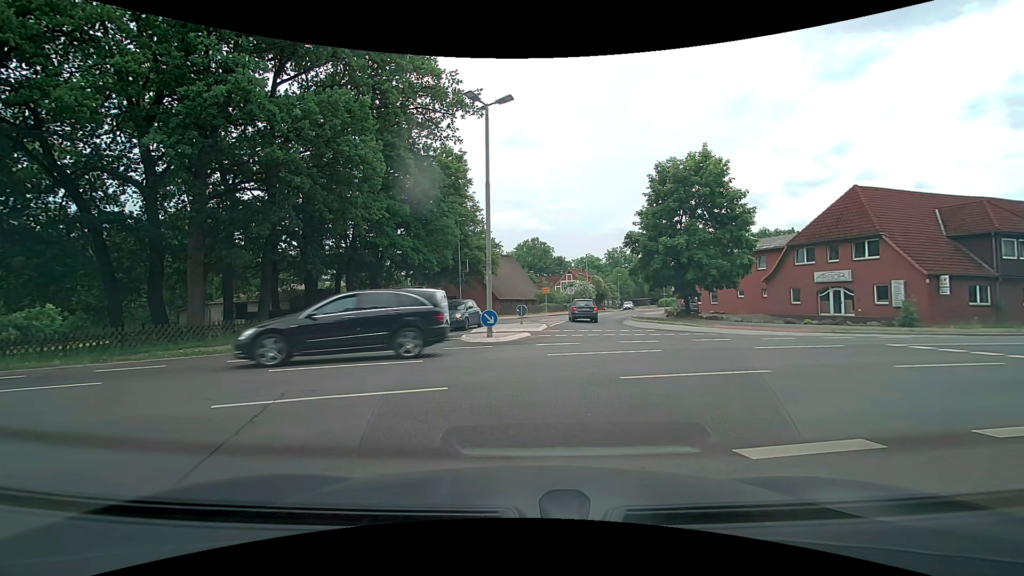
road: residential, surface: asphalt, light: Day
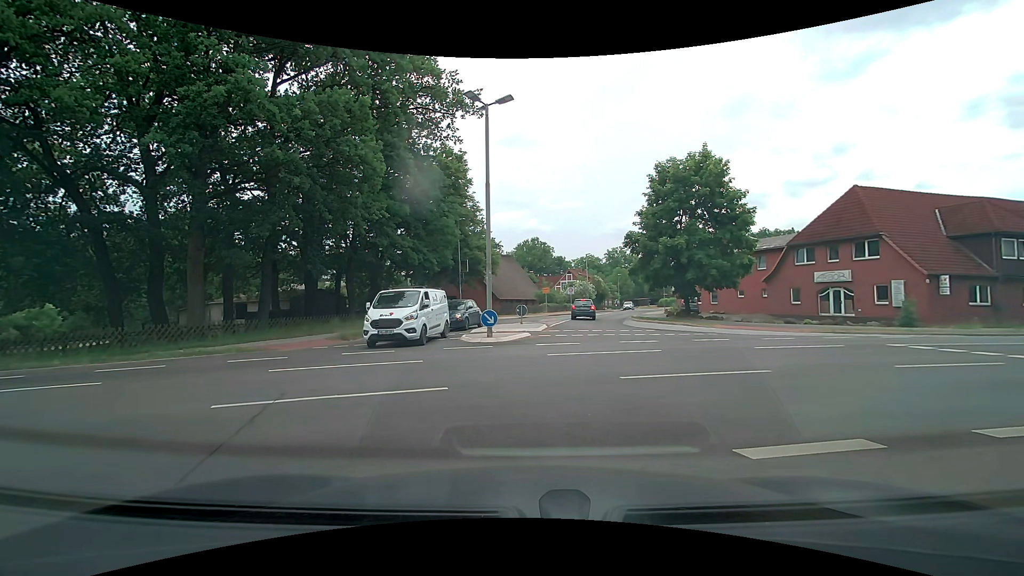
(0.0, 0.0) m; 0°
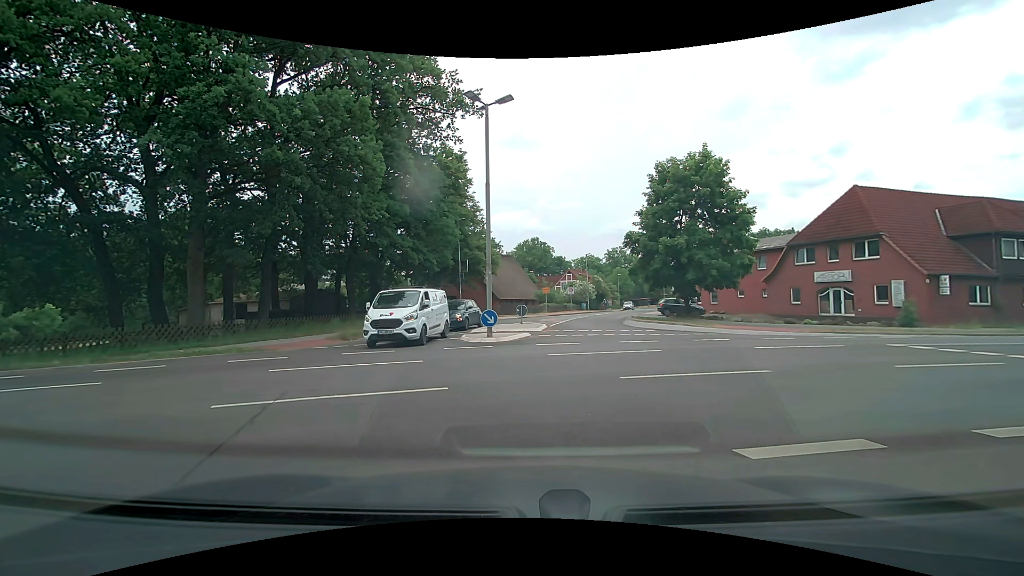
(0.0, 0.0) m; 0°
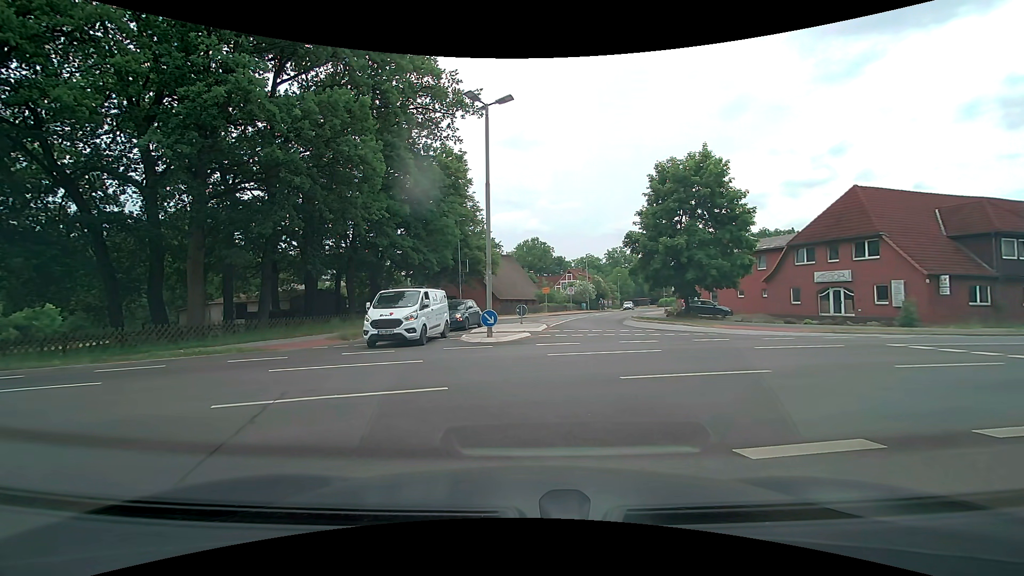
(0.0, 0.0) m; 0°
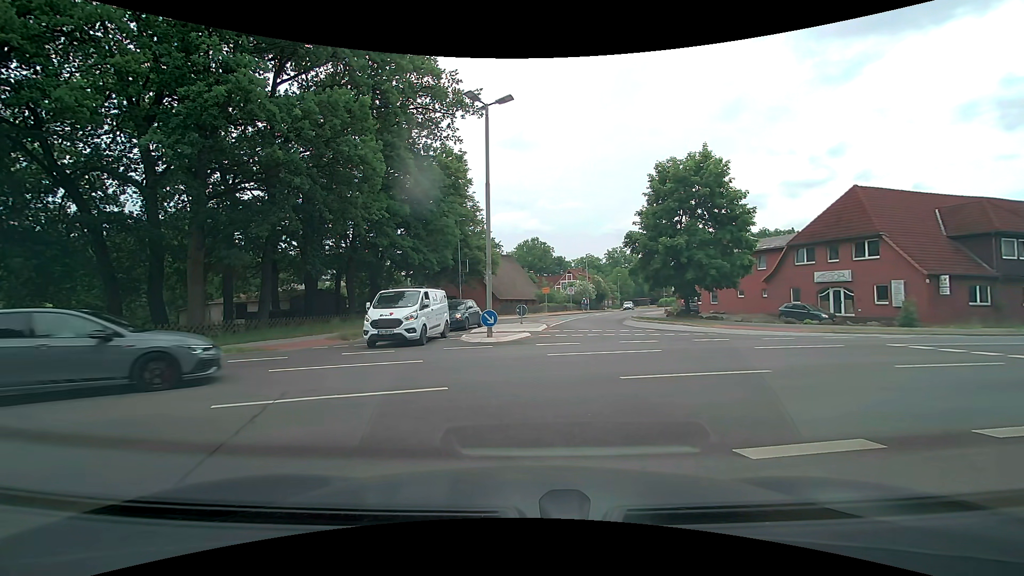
(0.0, 0.0) m; 0°
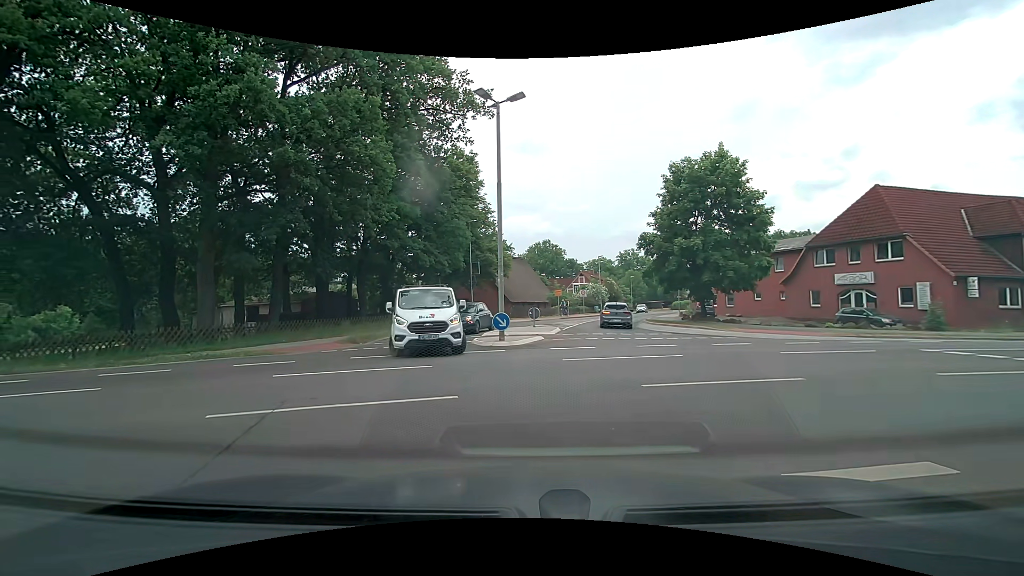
(0.0, +0.5) m; 0°
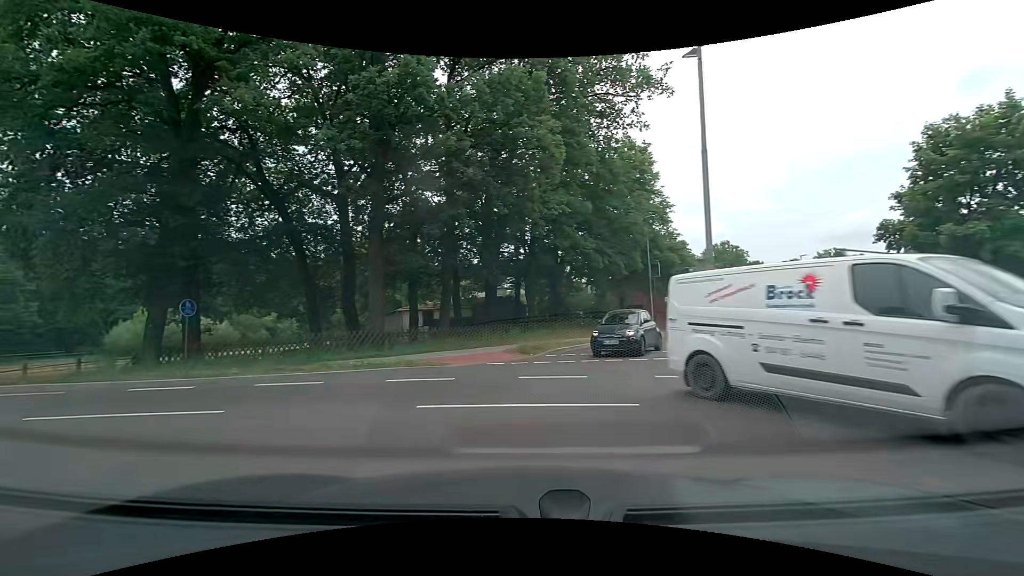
(-0.6, +3.8) m; -17°
(-5, +8) (-14, +11) (-24, +11) (-34, +12) (-44, +12) (-54, +12) (-64, +11) (-74, +11) (-84, +12) (-94, +11) m
